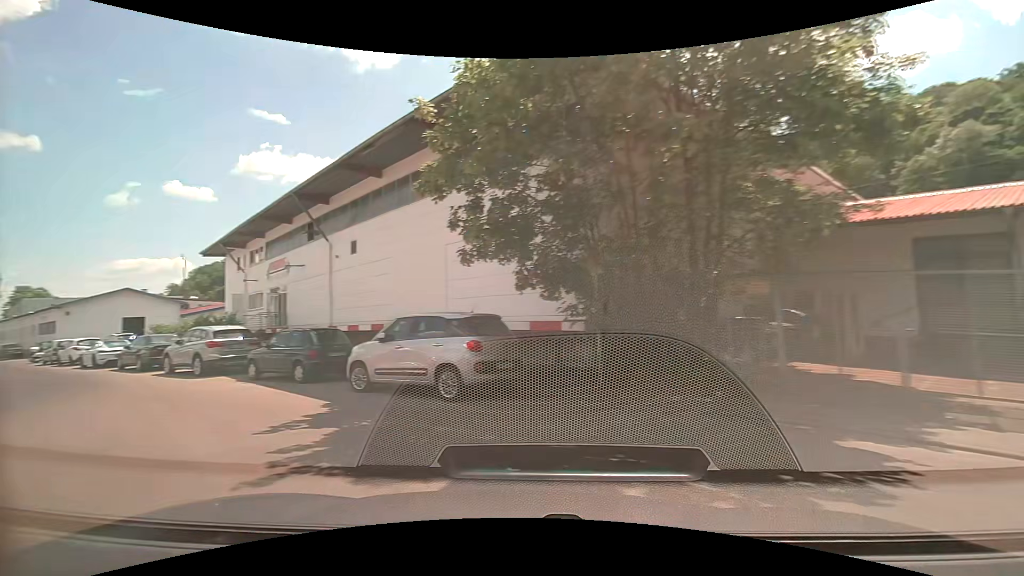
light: Day
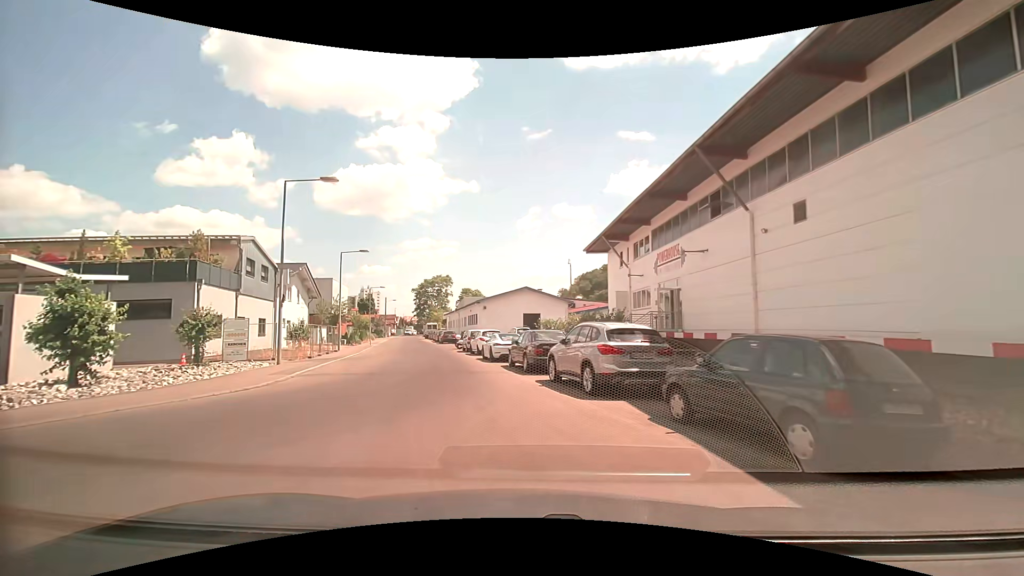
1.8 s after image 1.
(-3.5, +6.9) m; -44°
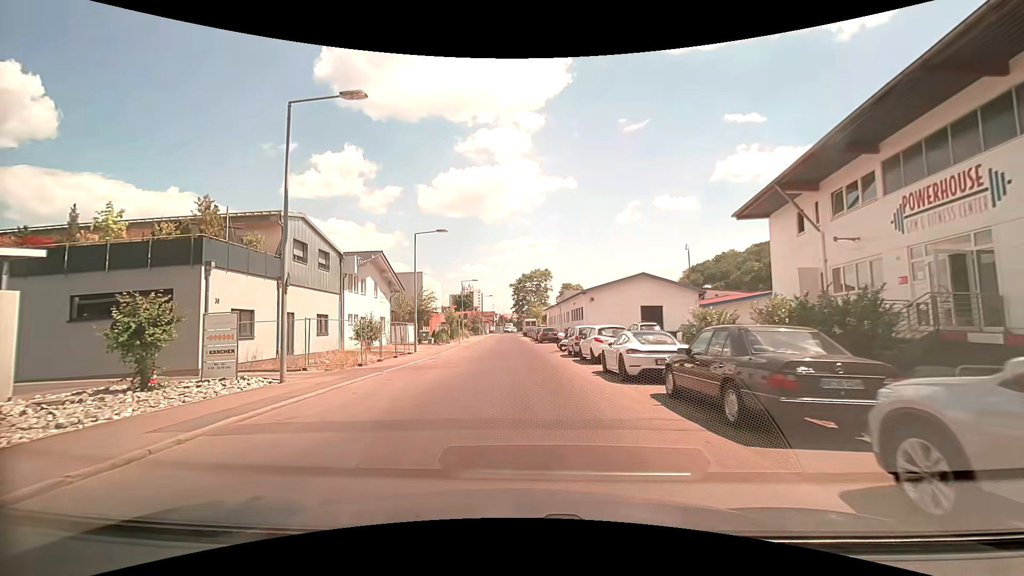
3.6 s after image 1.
(-0.9, +9.5) m; -12°
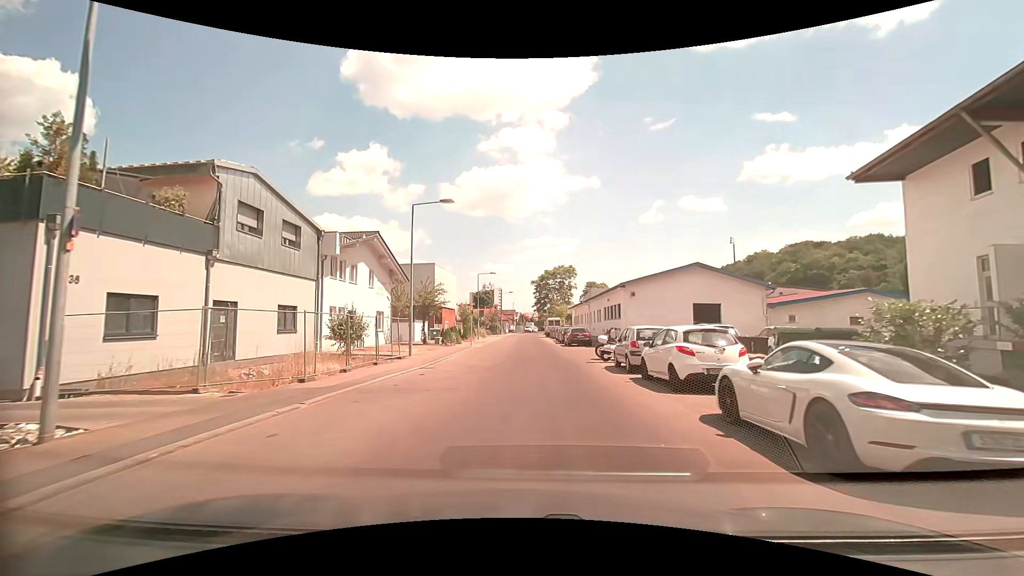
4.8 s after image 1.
(-0.2, +7.8) m; -2°
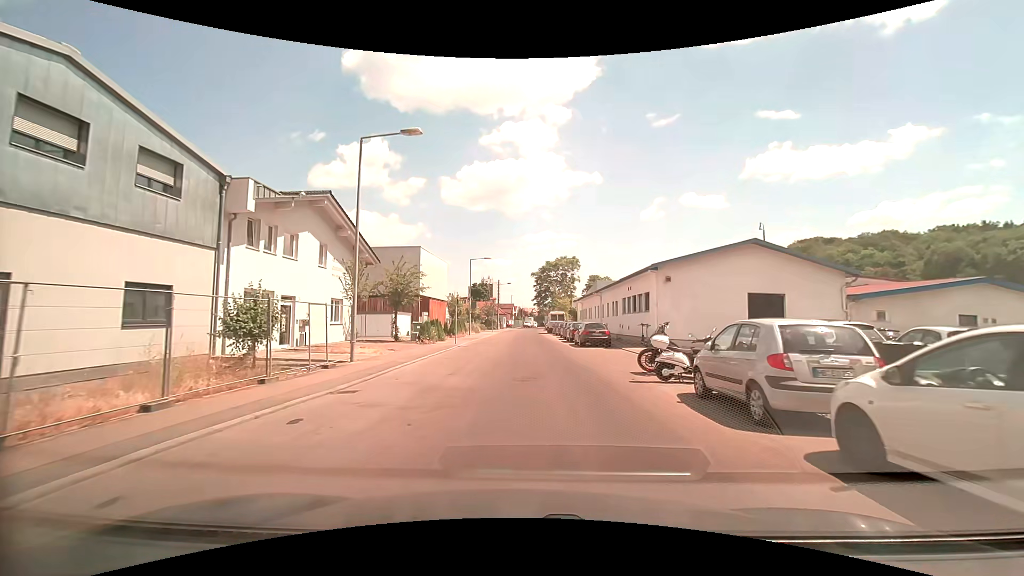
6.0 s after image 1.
(-0.1, +8.9) m; 0°
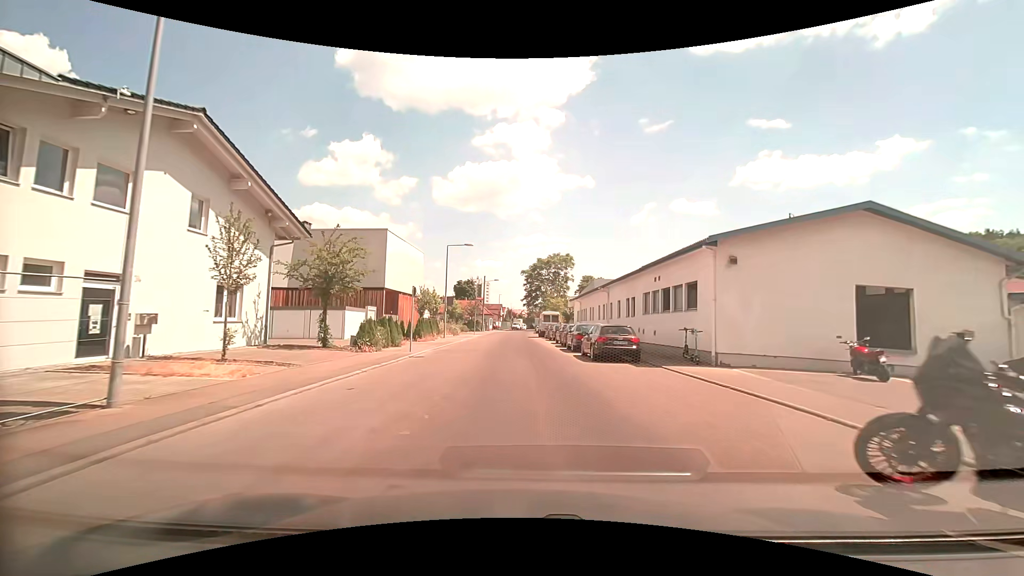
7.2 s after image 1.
(0.0, +9.8) m; +1°
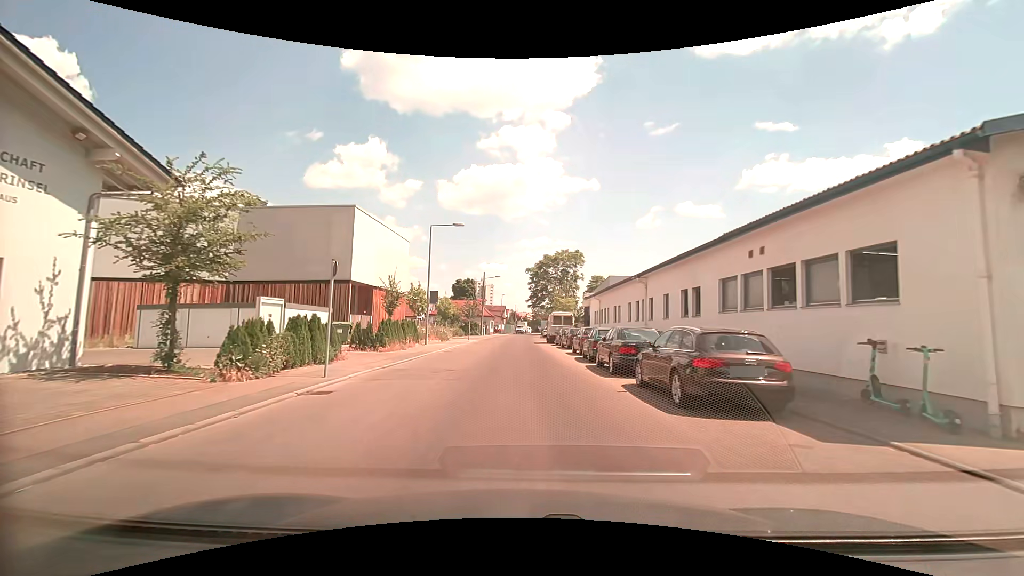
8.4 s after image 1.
(-0.1, +10.1) m; -1°
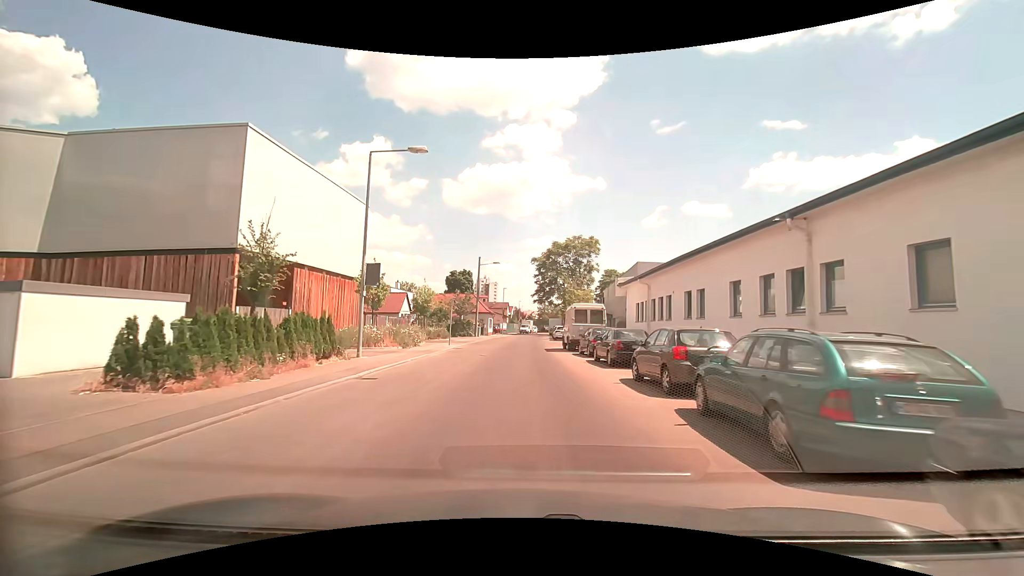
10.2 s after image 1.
(0.0, +14.7) m; 0°
